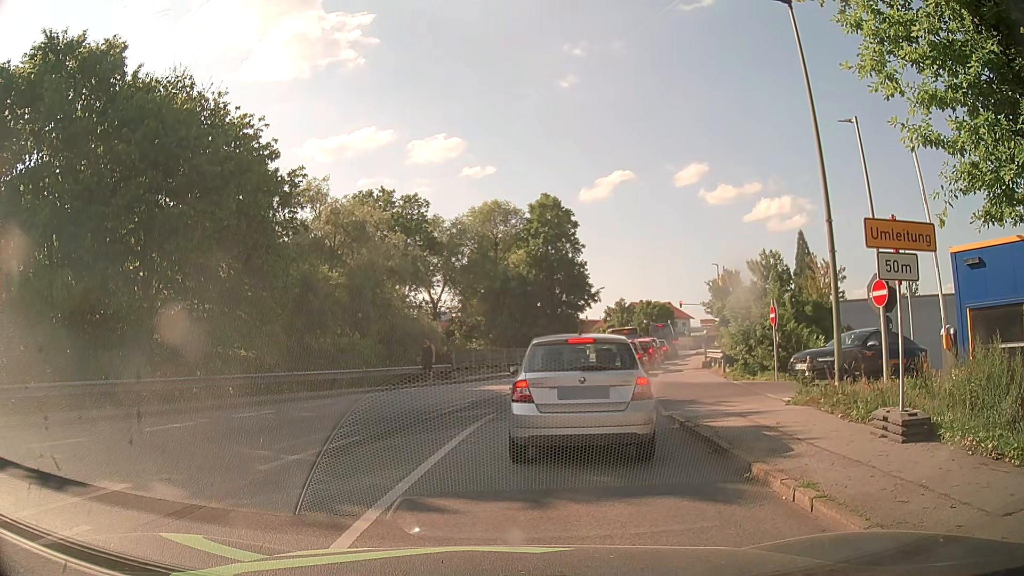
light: Day
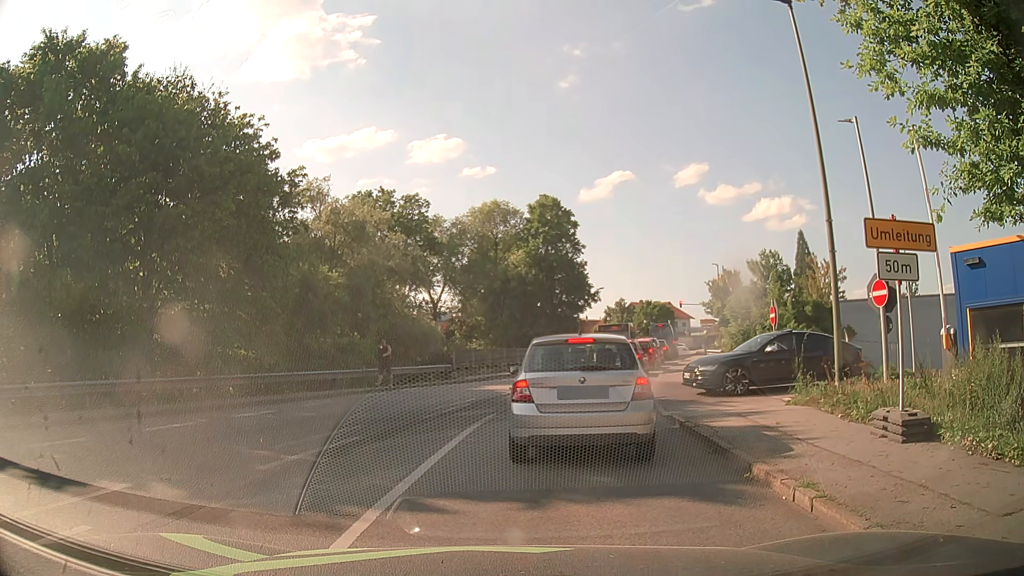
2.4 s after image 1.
(0.0, 0.0) m; 0°
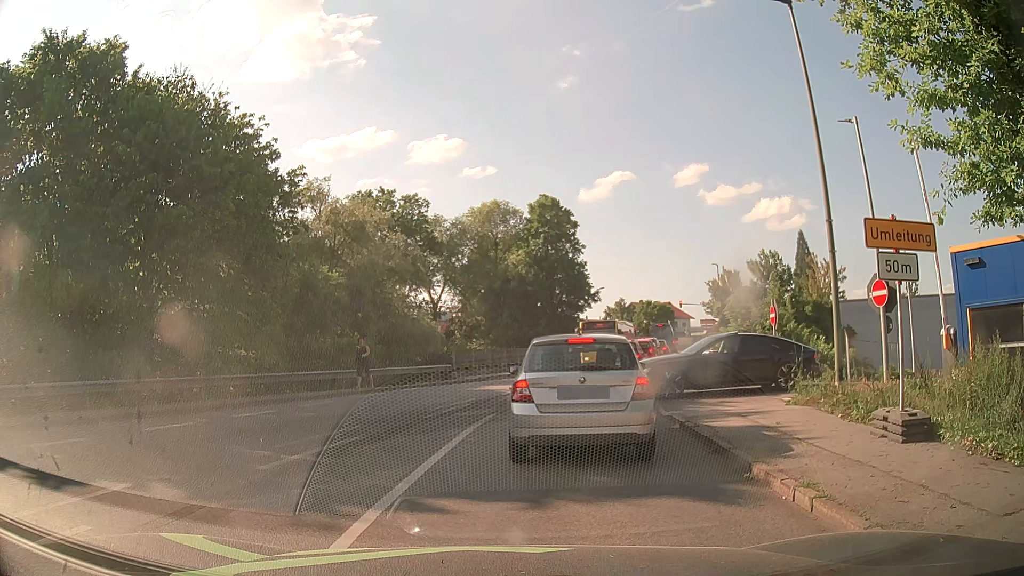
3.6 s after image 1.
(0.0, 0.0) m; 0°
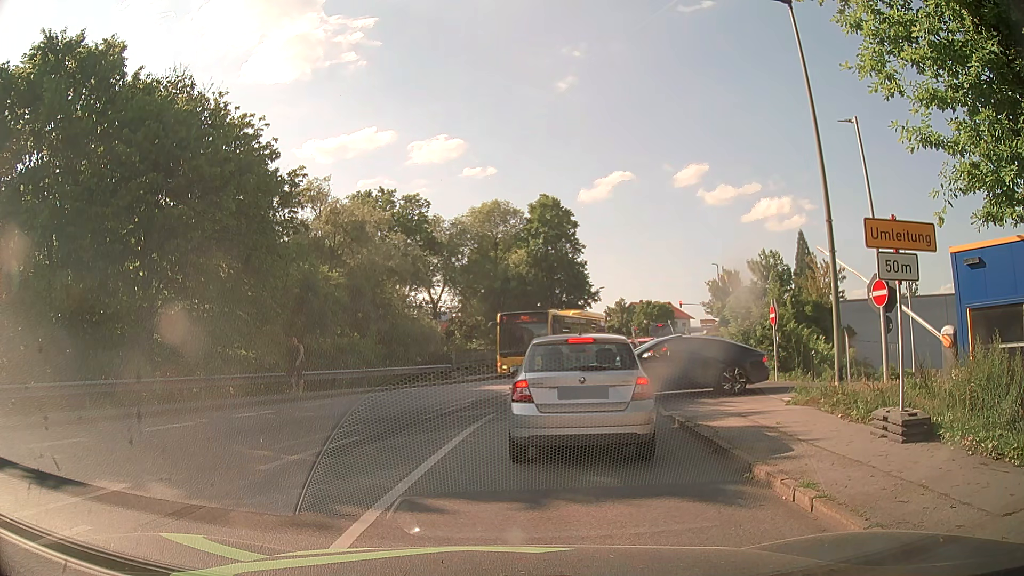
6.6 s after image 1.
(0.0, 0.0) m; 0°
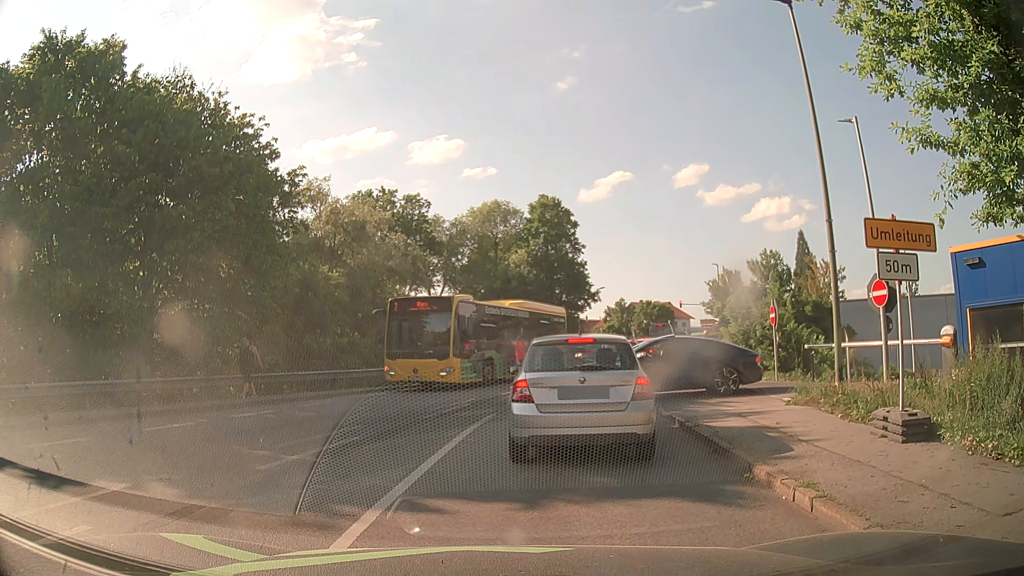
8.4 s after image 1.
(0.0, 0.0) m; 0°
